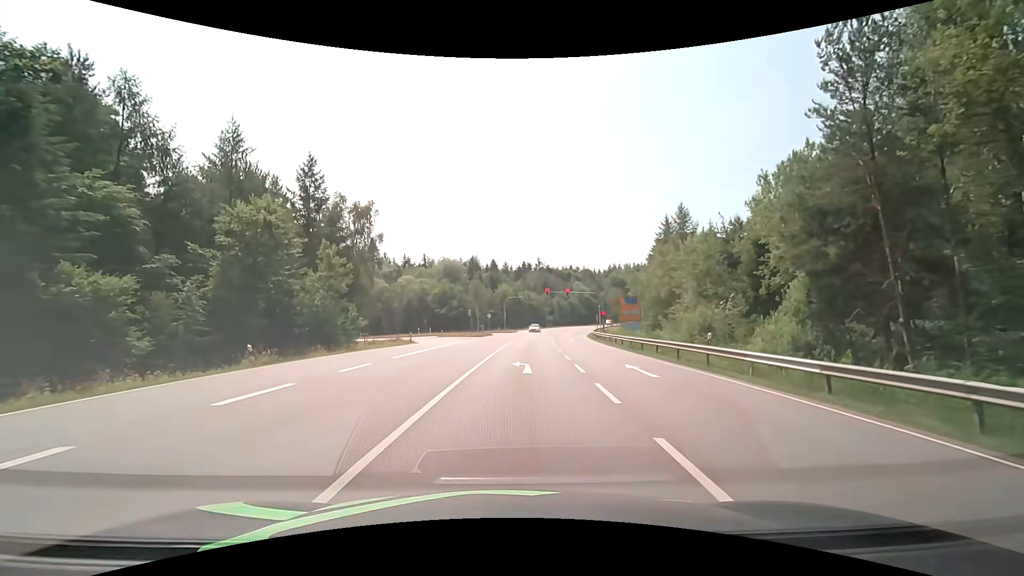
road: secondary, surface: asphalt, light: Day
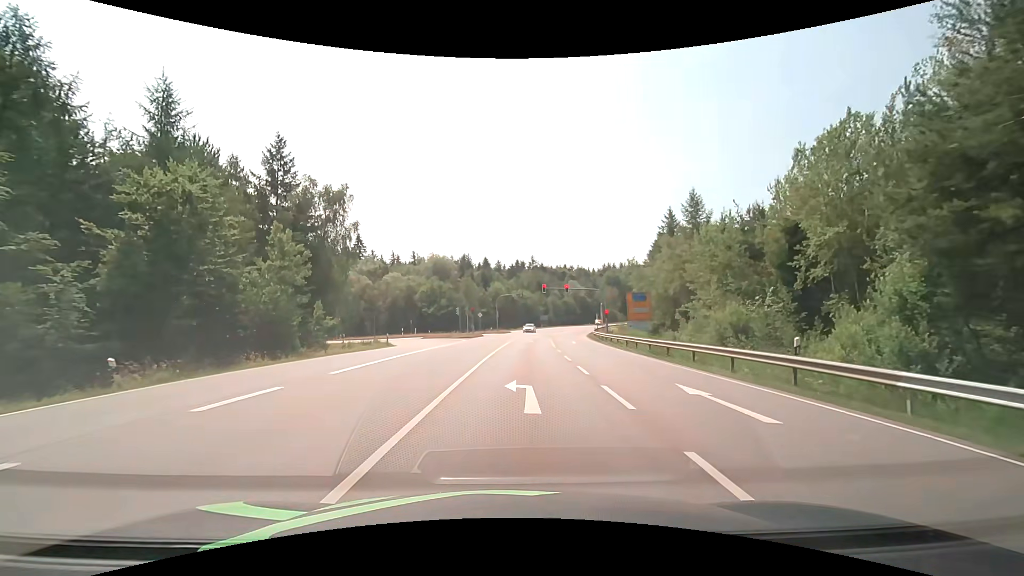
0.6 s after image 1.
(0.0, +6.5) m; 0°
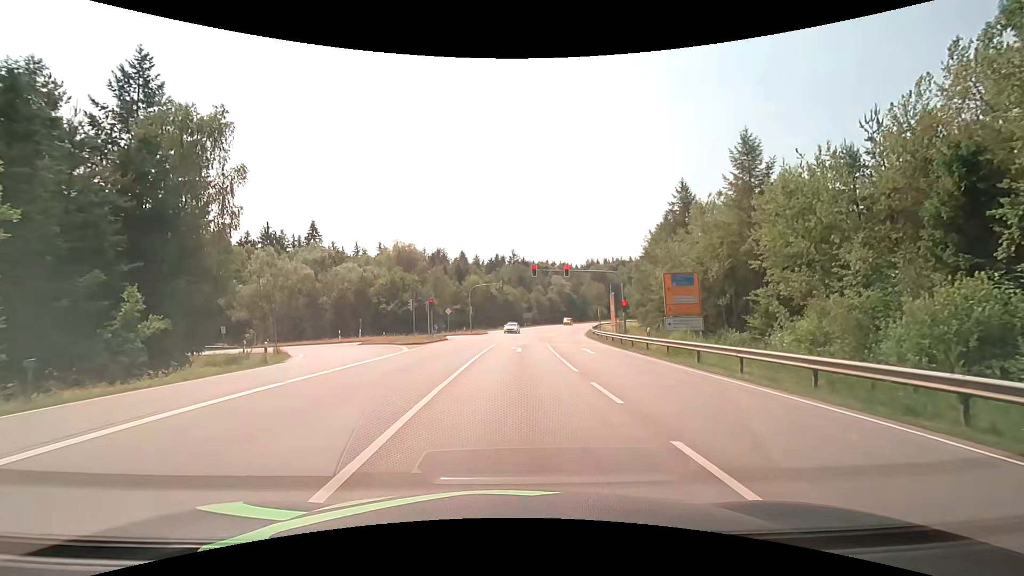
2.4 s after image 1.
(+0.5, +17.4) m; +2°
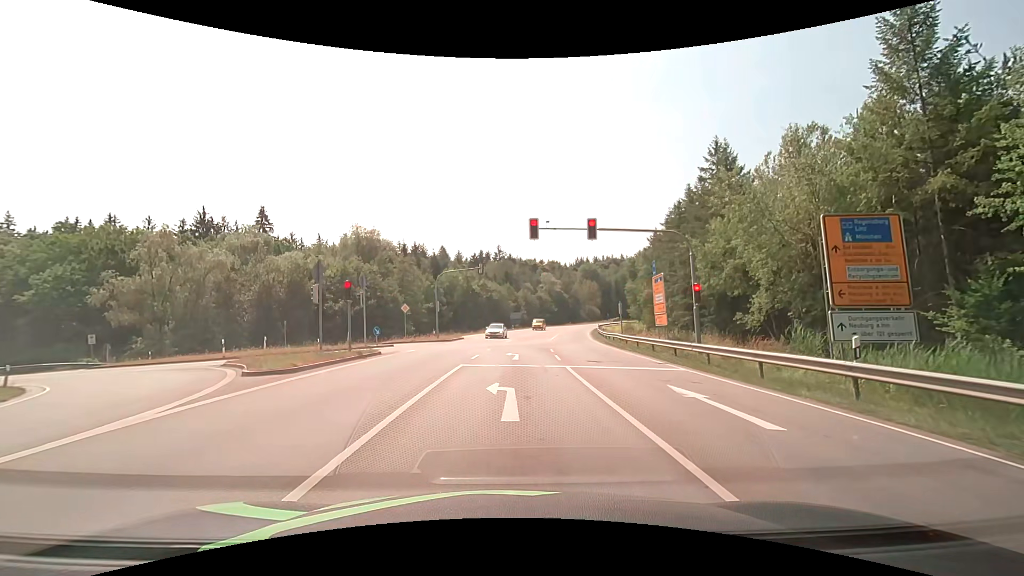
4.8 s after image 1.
(+0.3, +17.6) m; +2°
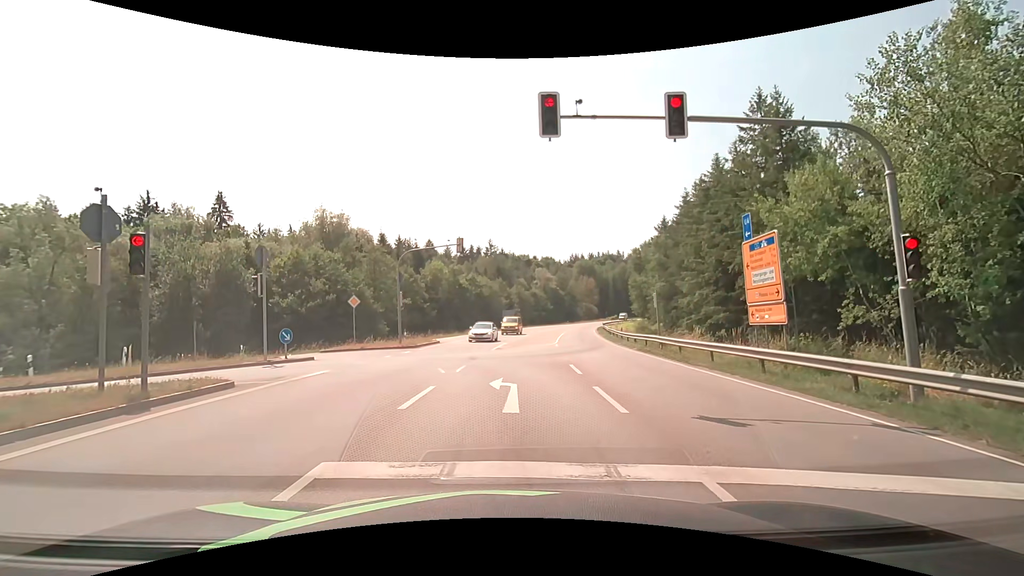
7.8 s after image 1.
(+0.1, +11.6) m; +1°
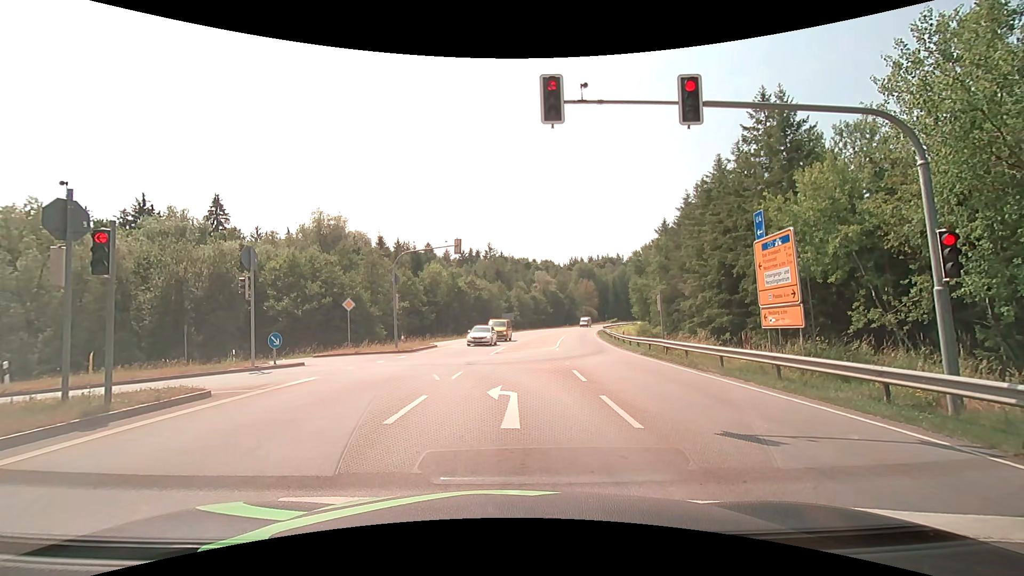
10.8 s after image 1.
(0.0, +0.9) m; 0°
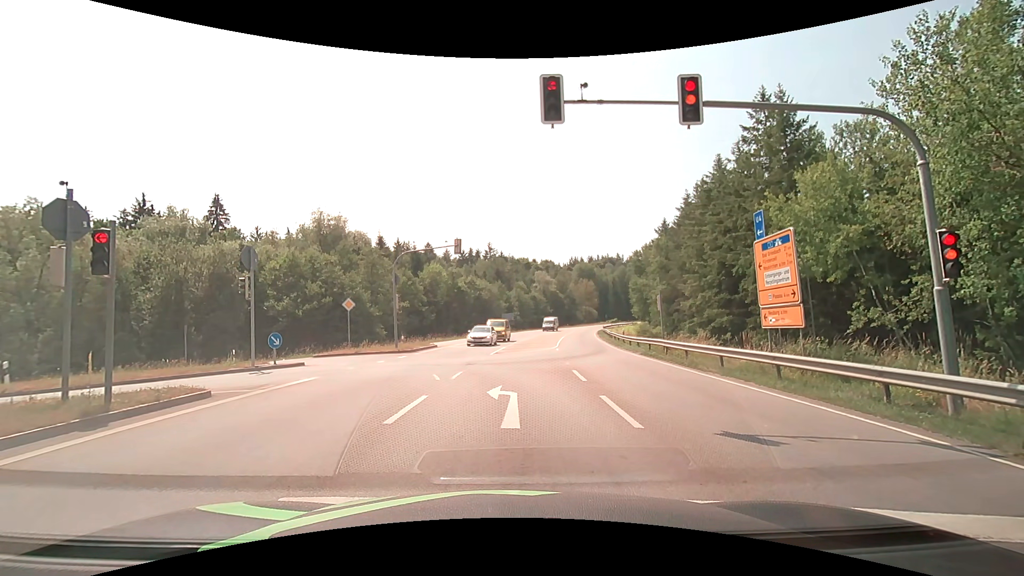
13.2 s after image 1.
(0.0, 0.0) m; 0°
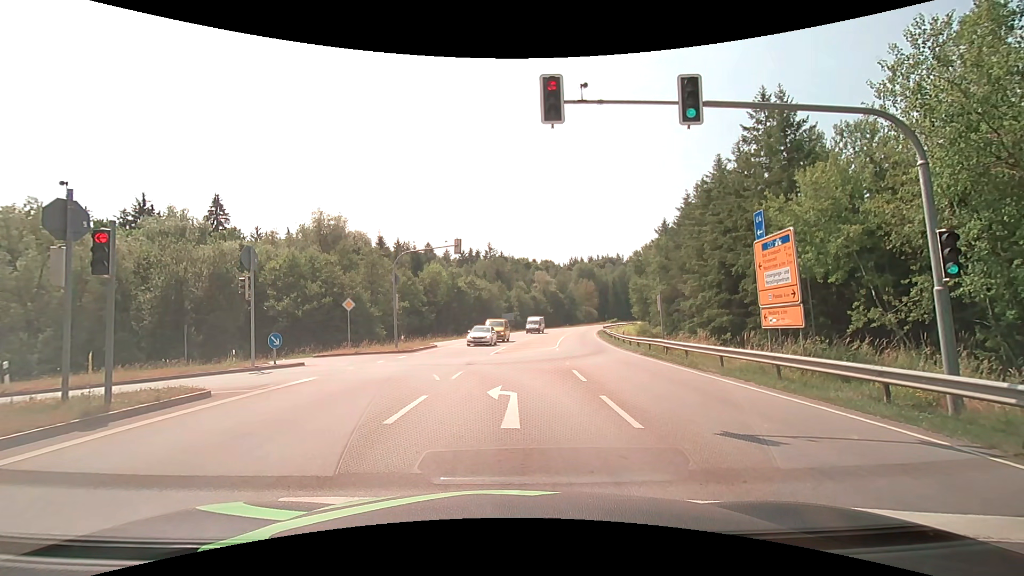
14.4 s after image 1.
(0.0, 0.0) m; 0°
(0, +10) (-2, +20) (-8, +27) (-18, +29) (-28, +31) (-38, +32) (-48, +35) (-57, +38) (-66, +42) (-75, +47) m
